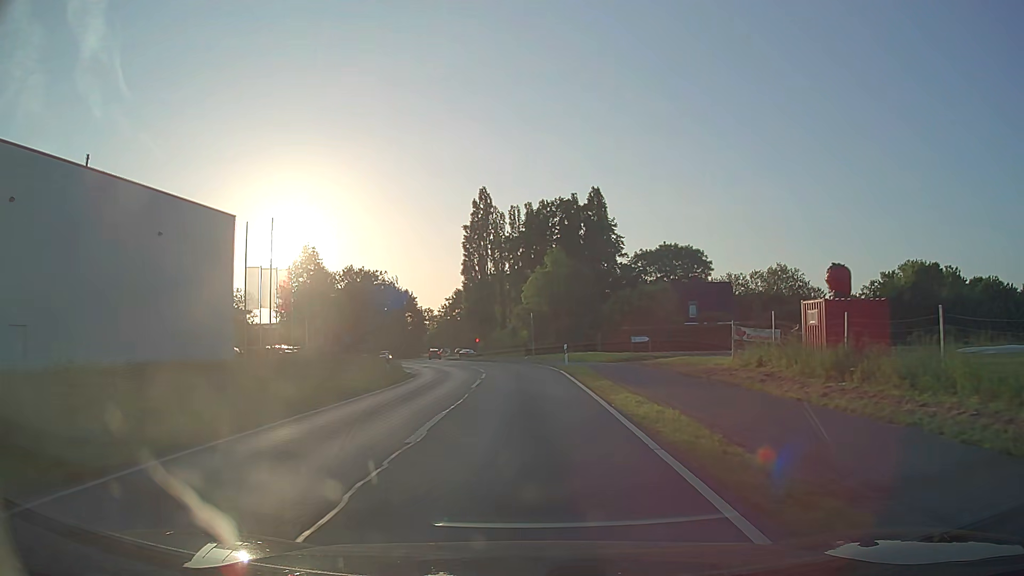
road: secondary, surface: asphalt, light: Day
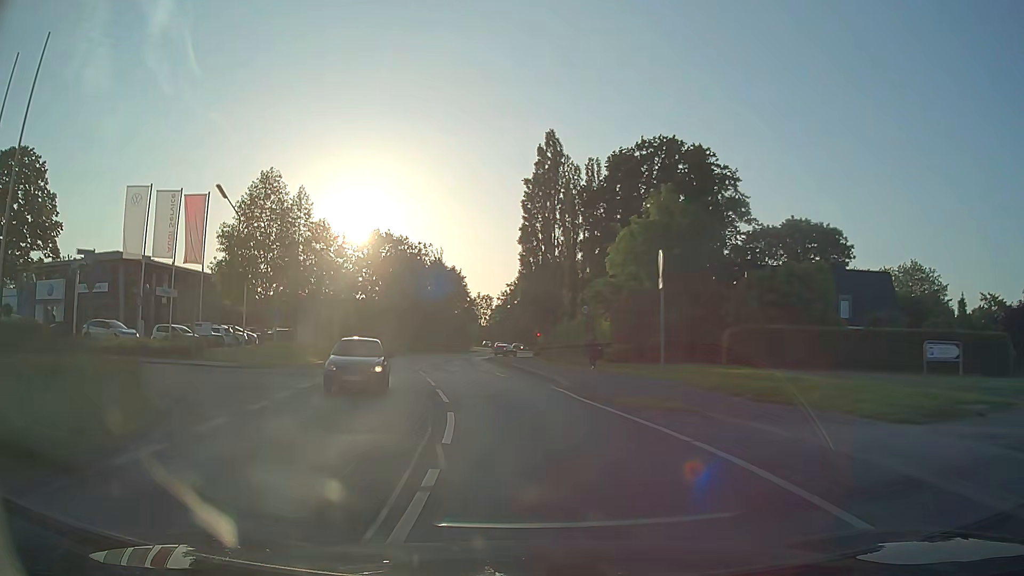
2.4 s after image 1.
(-0.9, +30.5) m; -6°
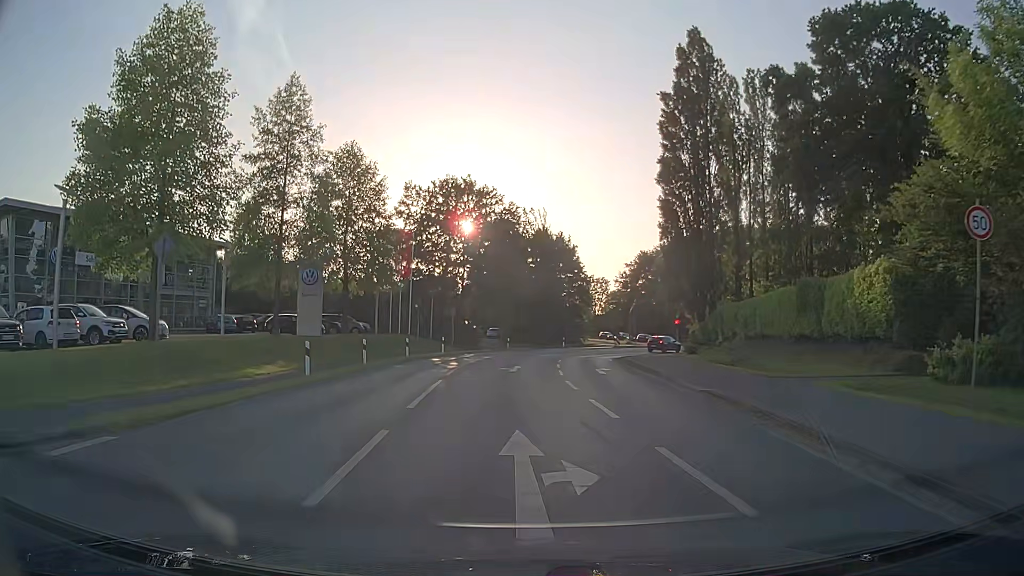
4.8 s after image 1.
(-2.5, +28.2) m; -9°
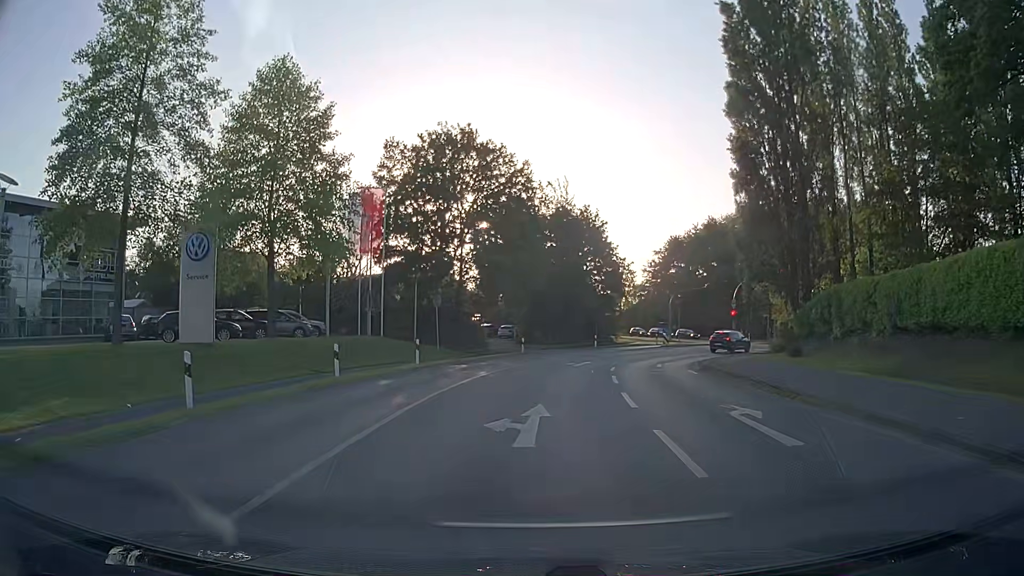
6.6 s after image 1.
(-0.2, +16.6) m; -1°
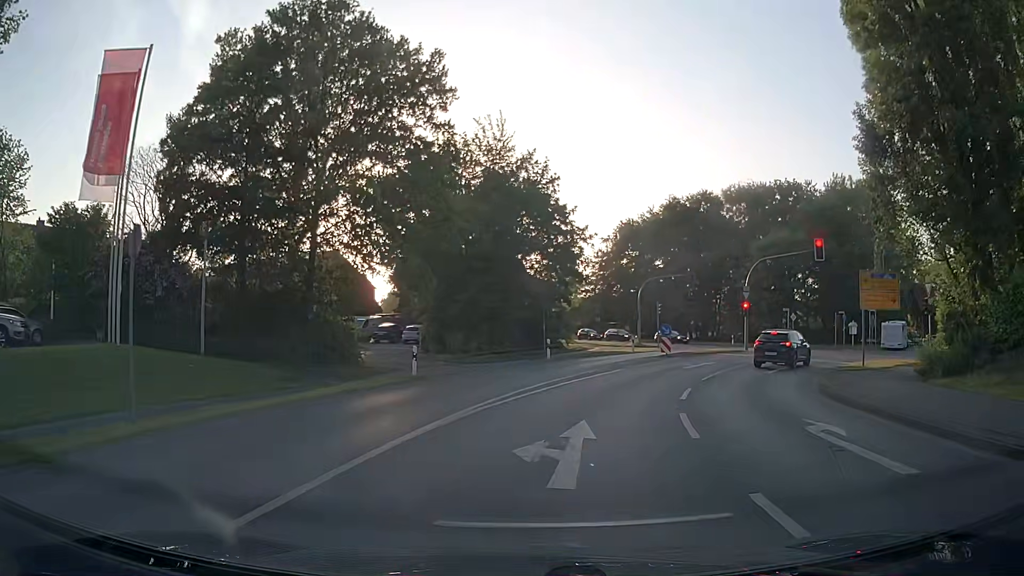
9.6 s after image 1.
(+0.7, +22.1) m; +5°
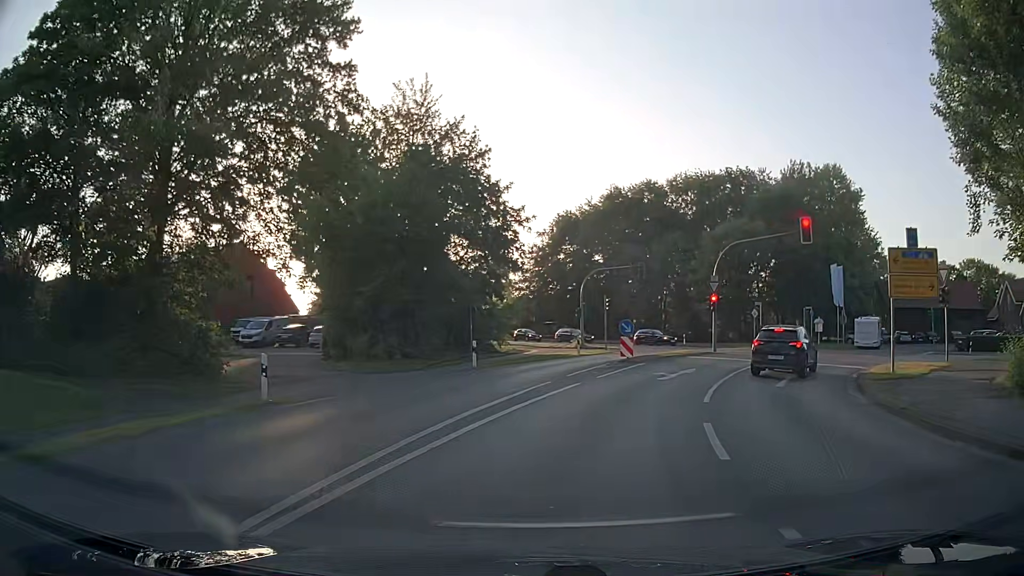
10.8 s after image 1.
(+0.4, +7.6) m; +6°
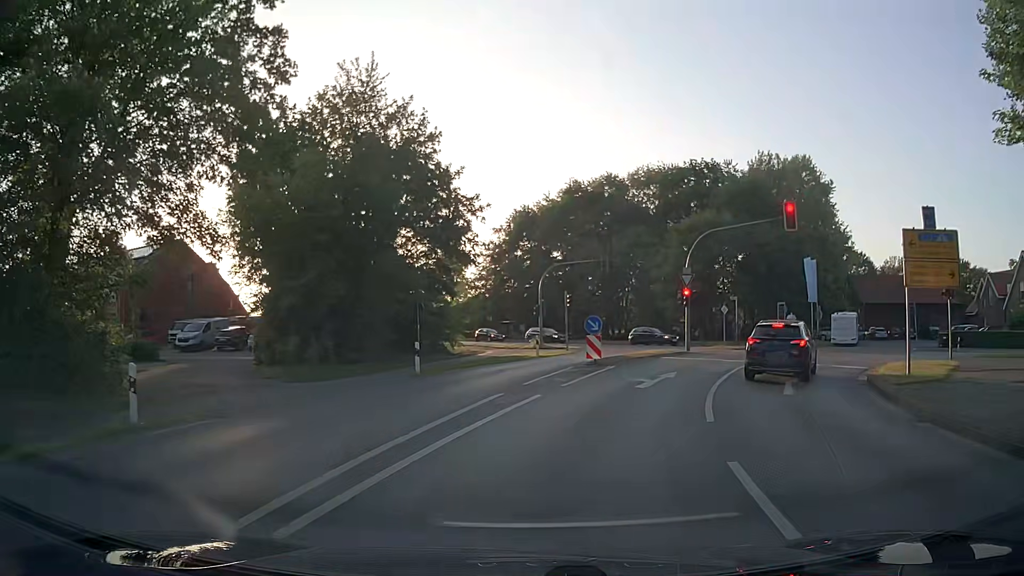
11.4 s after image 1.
(+0.1, +3.6) m; +4°
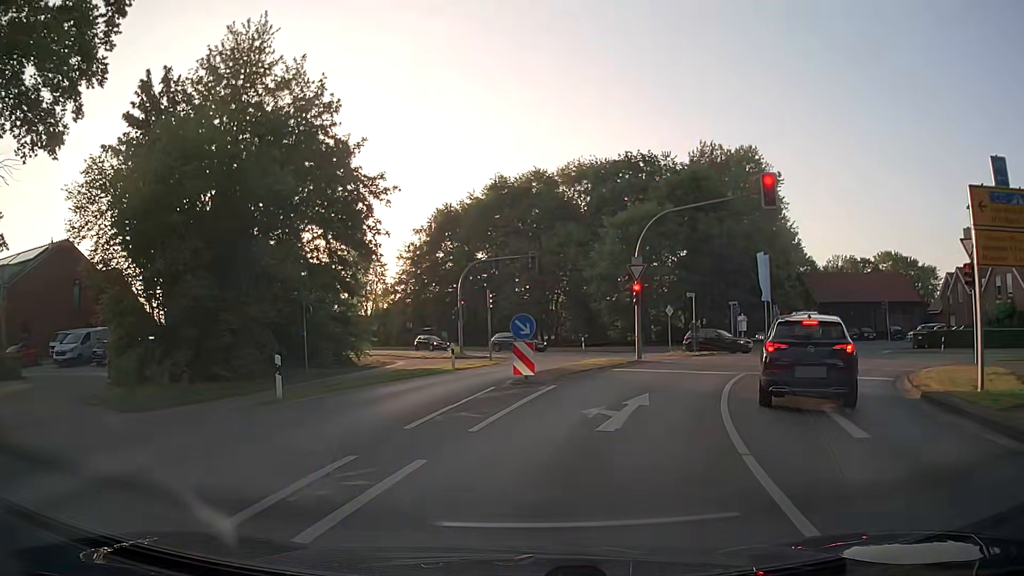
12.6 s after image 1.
(+0.3, +6.6) m; +7°
(+1, +10) (+3, +20) (+8, +28) (+12, +37) (+11, +47) (+5, +55) (-2, +63) (-9, +70) (-15, +77) (-22, +85) m
